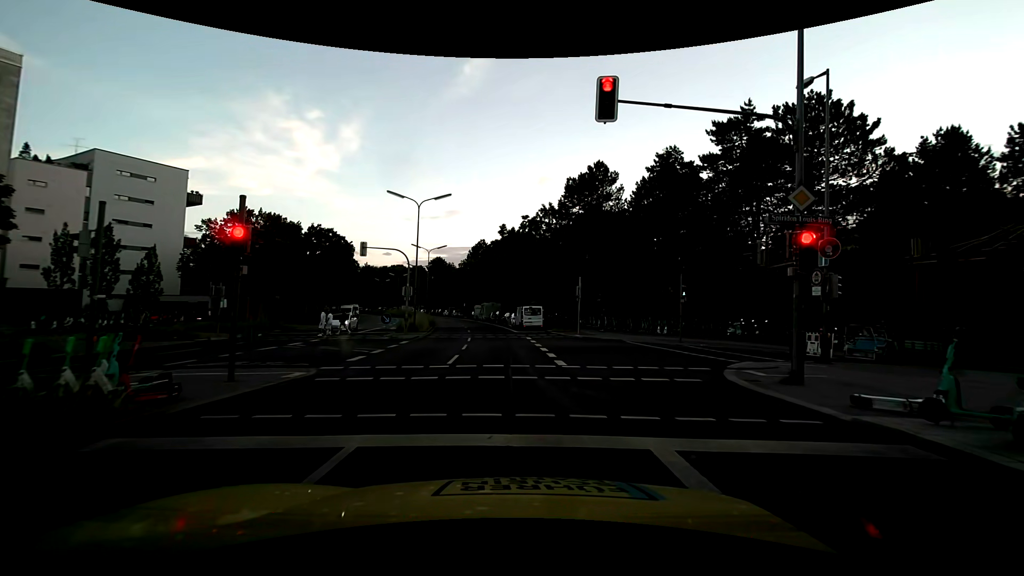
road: secondary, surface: asphalt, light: Day
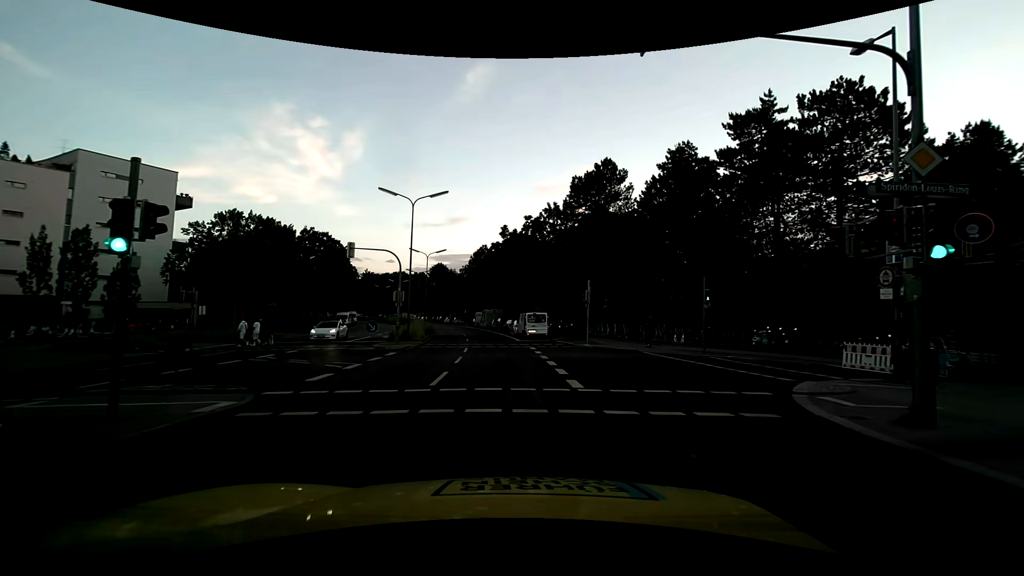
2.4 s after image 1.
(0.0, +3.2) m; -2°
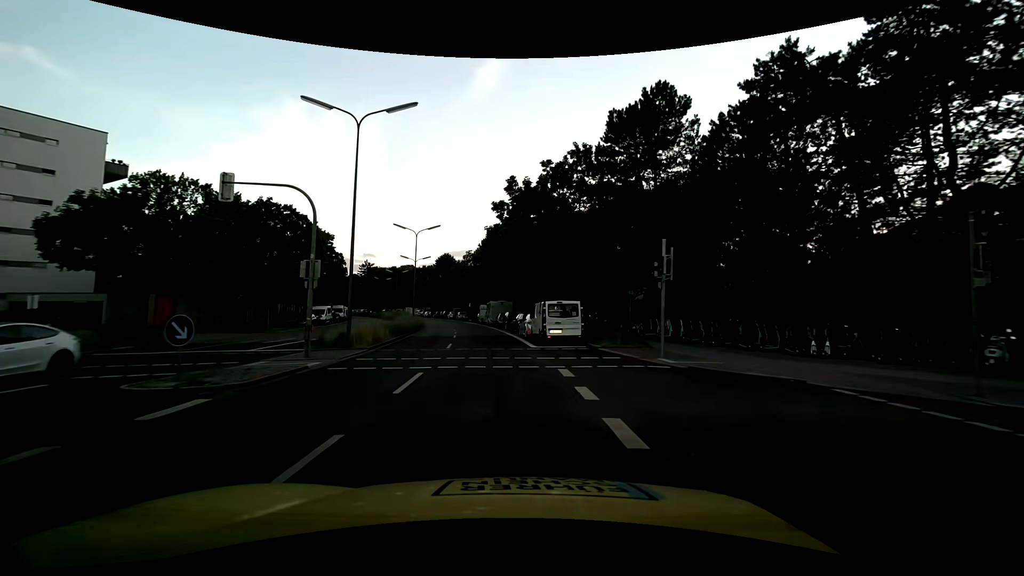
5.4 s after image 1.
(+0.1, +14.6) m; -1°
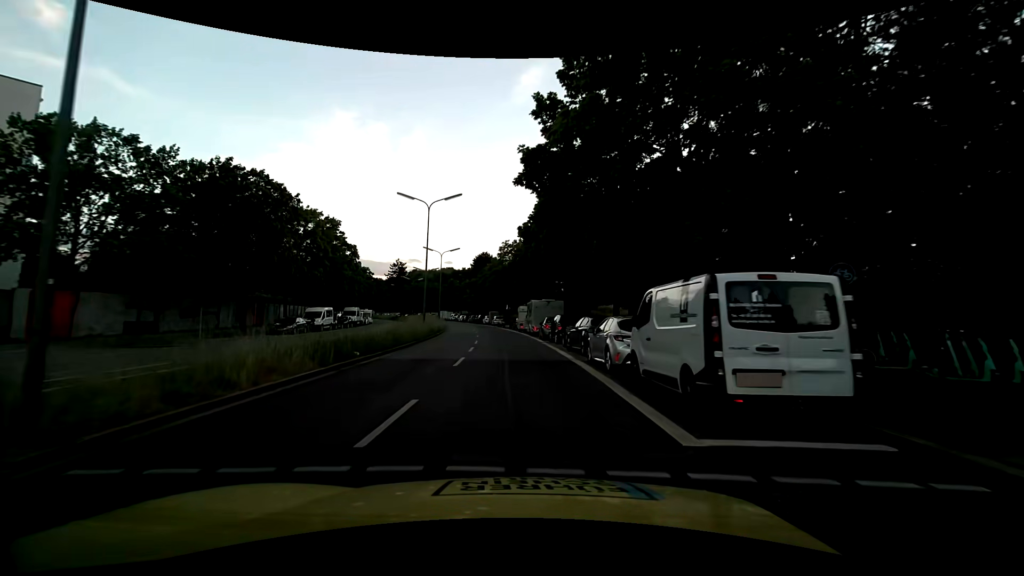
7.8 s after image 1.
(-0.7, +15.5) m; -5°
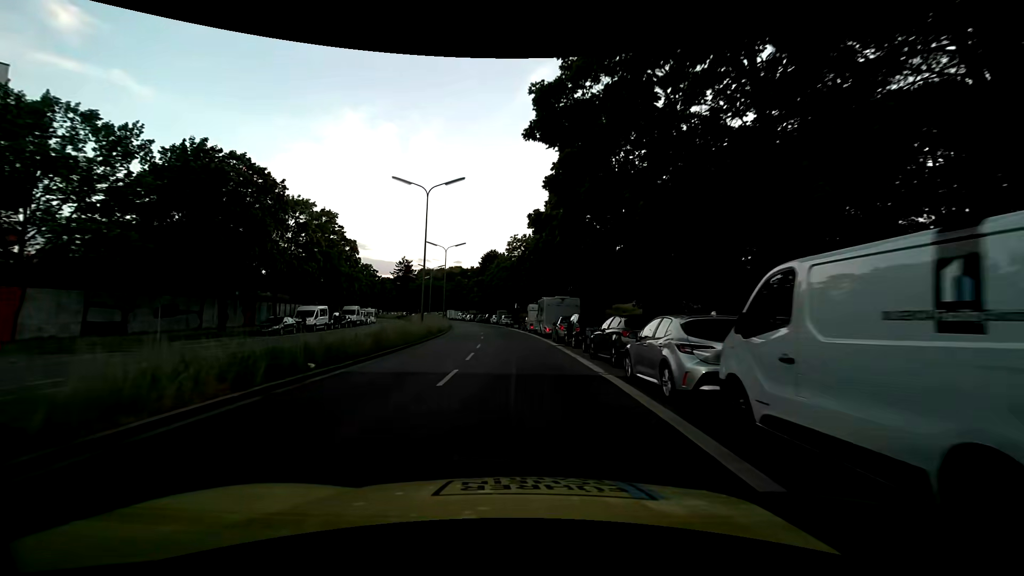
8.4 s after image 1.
(0.0, +4.3) m; -1°
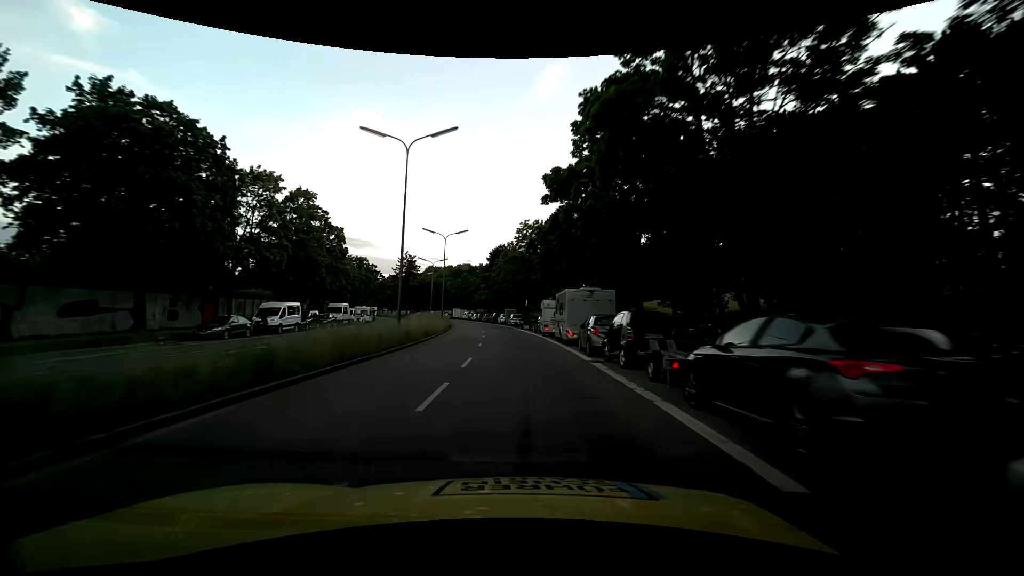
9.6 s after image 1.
(-0.1, +8.8) m; -1°
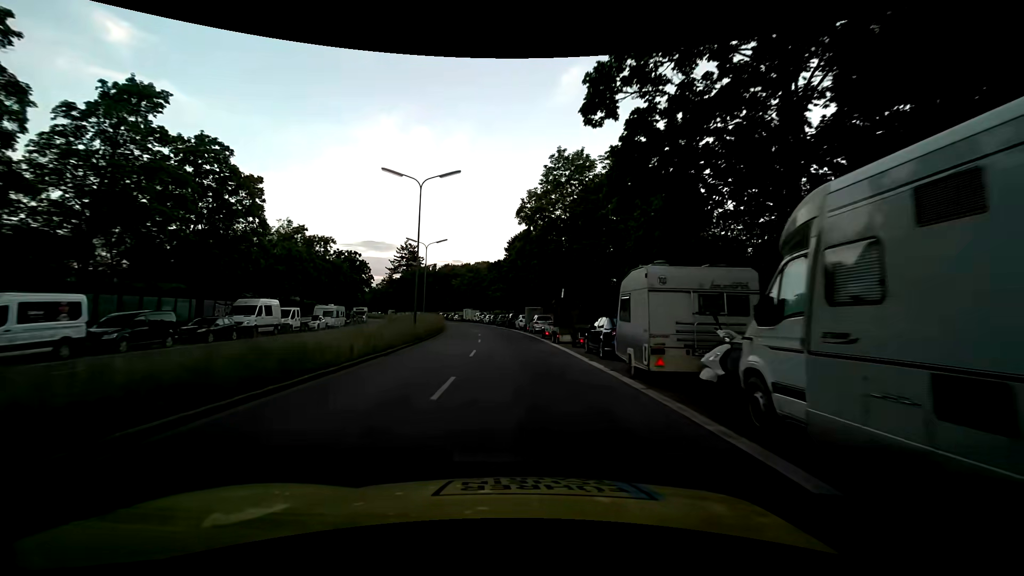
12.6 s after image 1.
(-0.4, +22.9) m; -2°
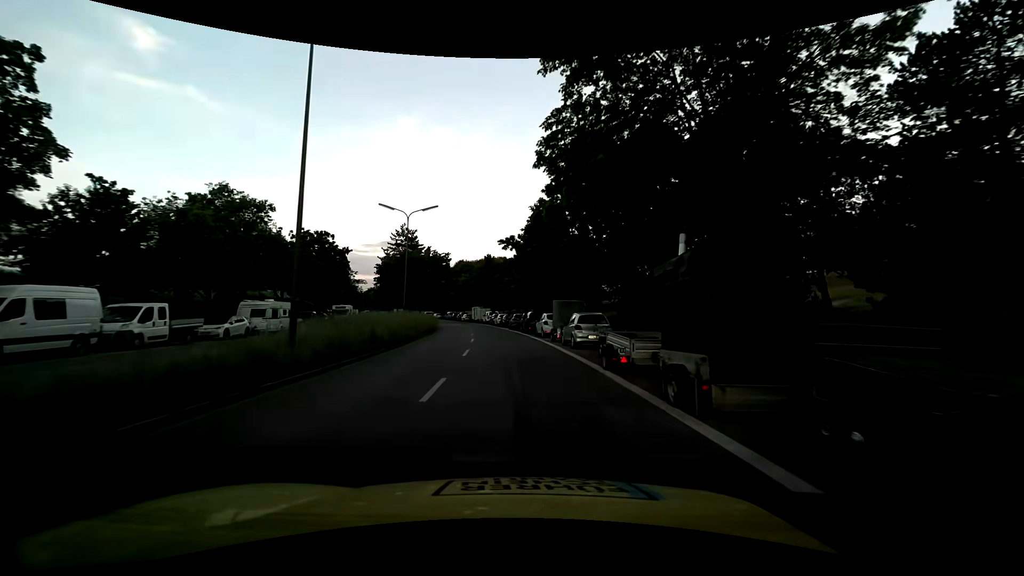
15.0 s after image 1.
(-0.3, +18.4) m; -2°
(0, +10) (-1, +20) (-1, +30) (-3, +40) (-4, +50) (-5, +60) (-7, +69) (-10, +79) (-12, +89) (-15, +99) m
